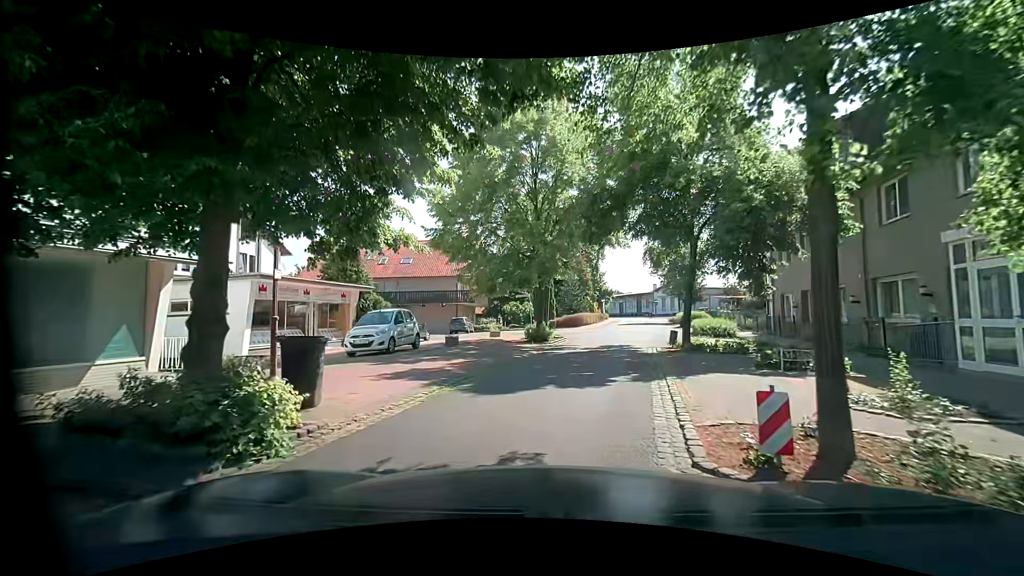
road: residential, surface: asphalt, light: Day
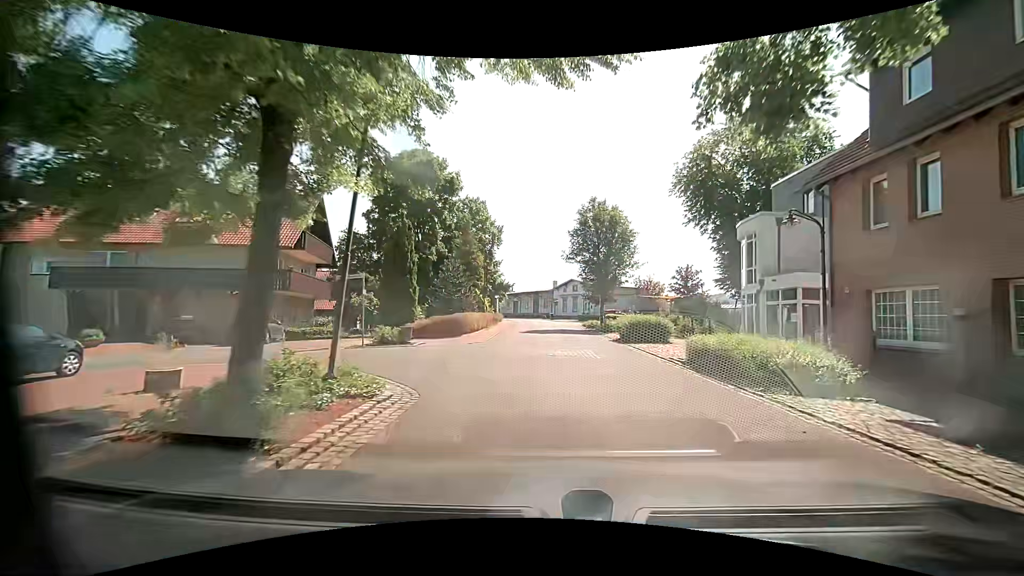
(+1.3, +17.8) m; +12°
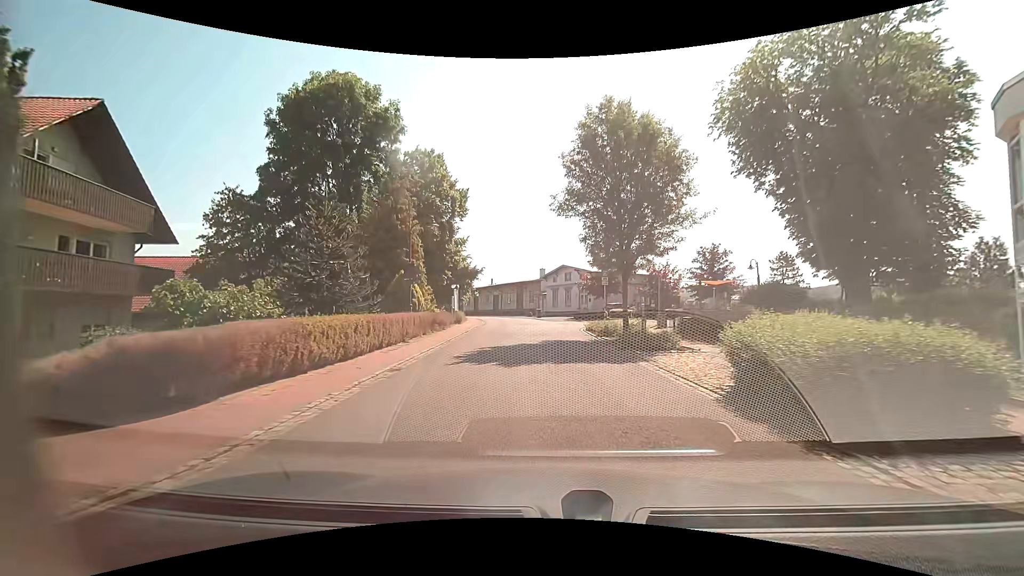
(+0.5, +17.4) m; +1°
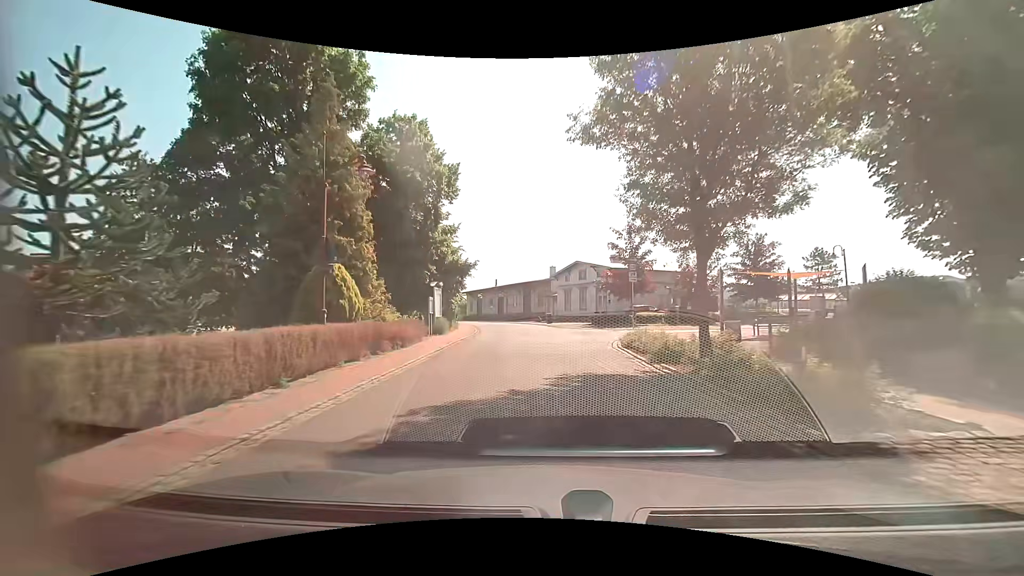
(0.0, +9.0) m; -1°
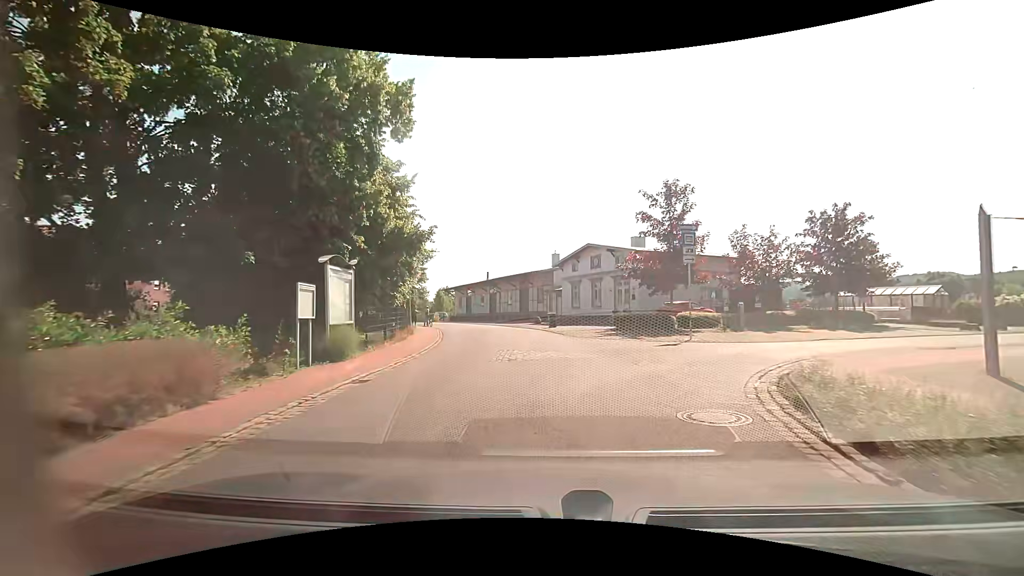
(0.0, +12.6) m; 0°
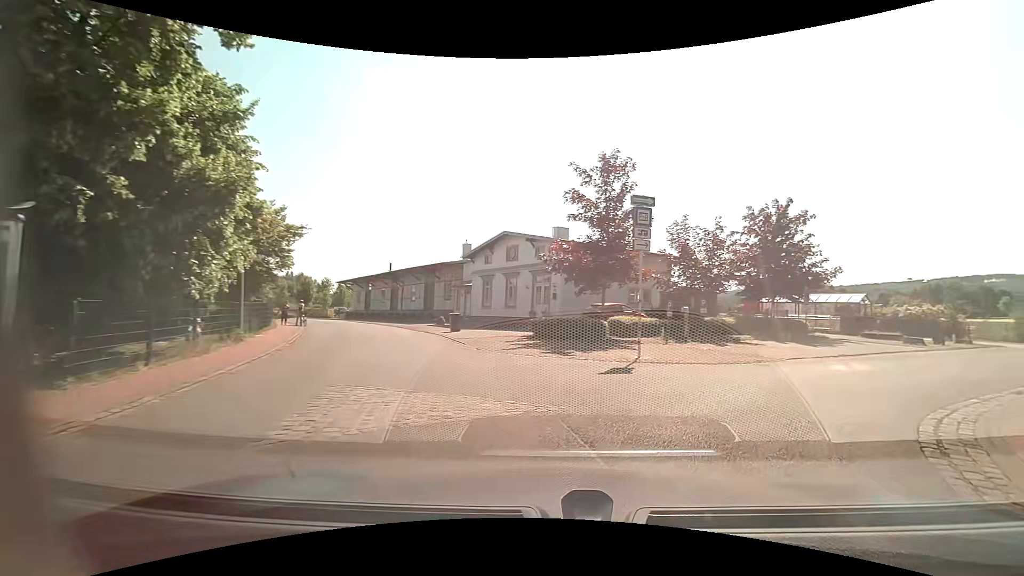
(+0.3, +6.7) m; +9°
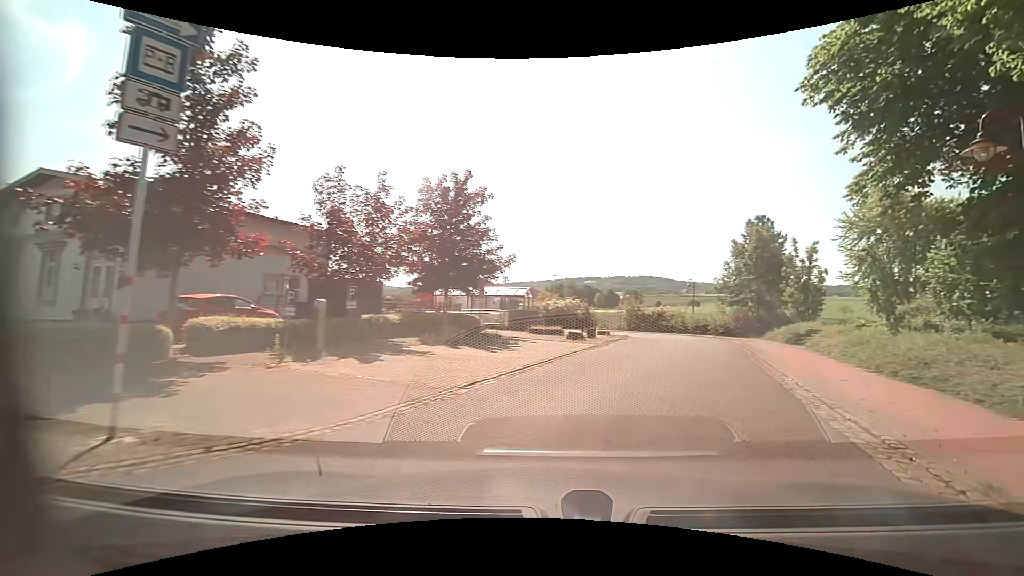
(+2.6, +8.5) m; +34°
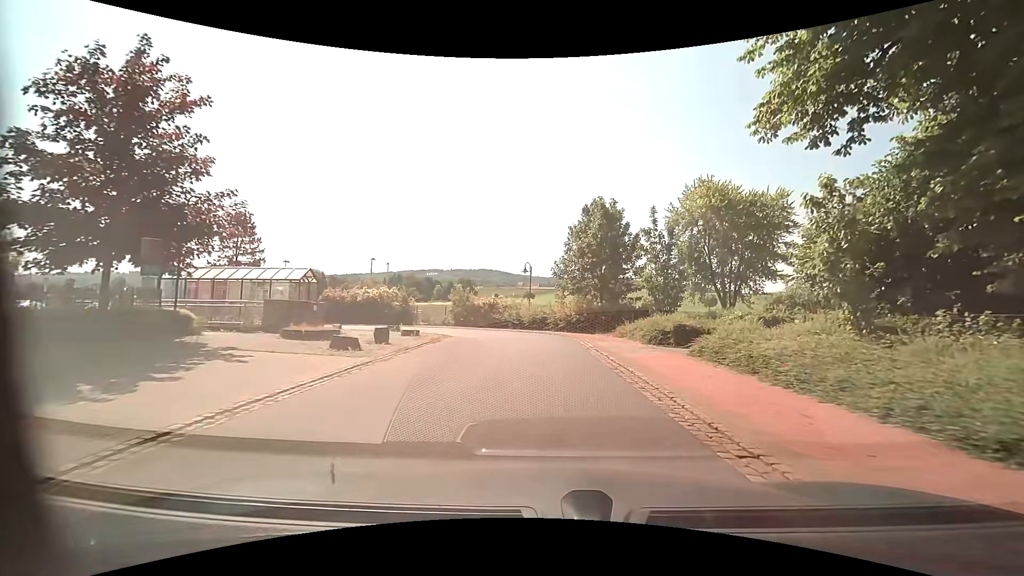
(+2.3, +9.7) m; +19°
(0, +10) (0, +20) (-3, +30) (-10, +36) (-20, +38) (-30, +37) (-40, +37) (-50, +38) (-60, +38) (-70, +38) m
